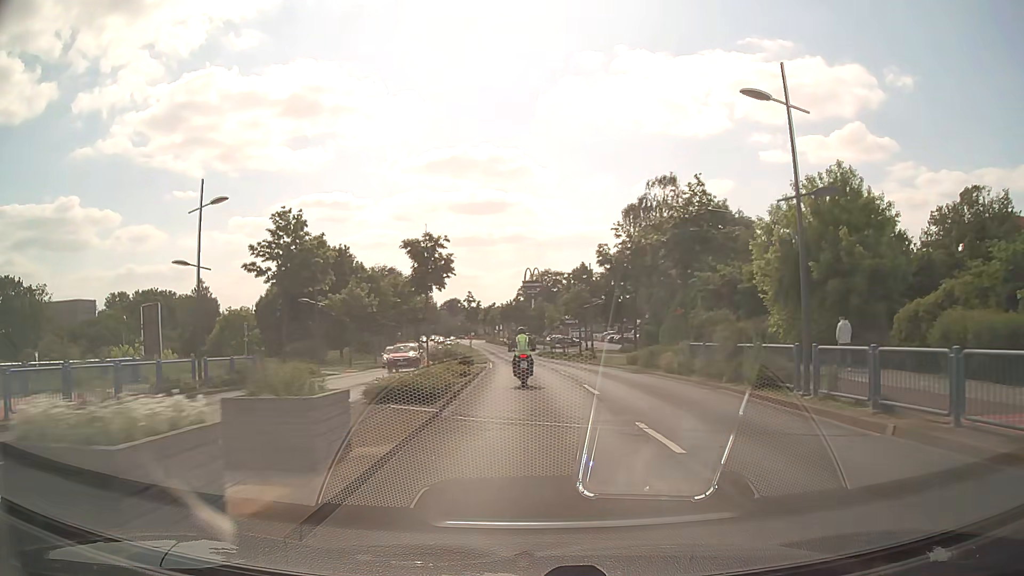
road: secondary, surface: asphalt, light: Day
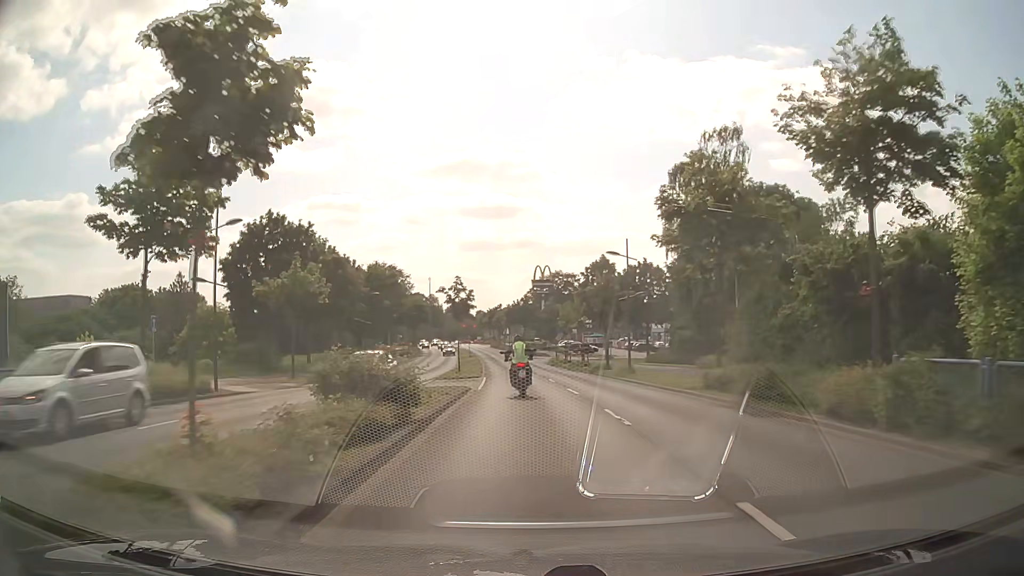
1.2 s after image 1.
(-0.1, +13.9) m; -1°
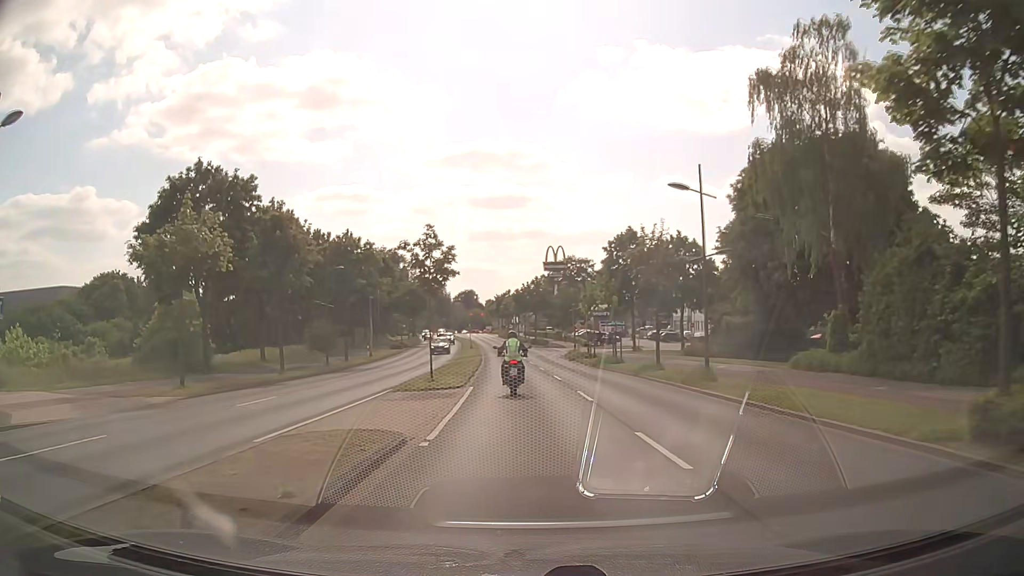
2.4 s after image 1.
(-0.2, +13.2) m; -1°
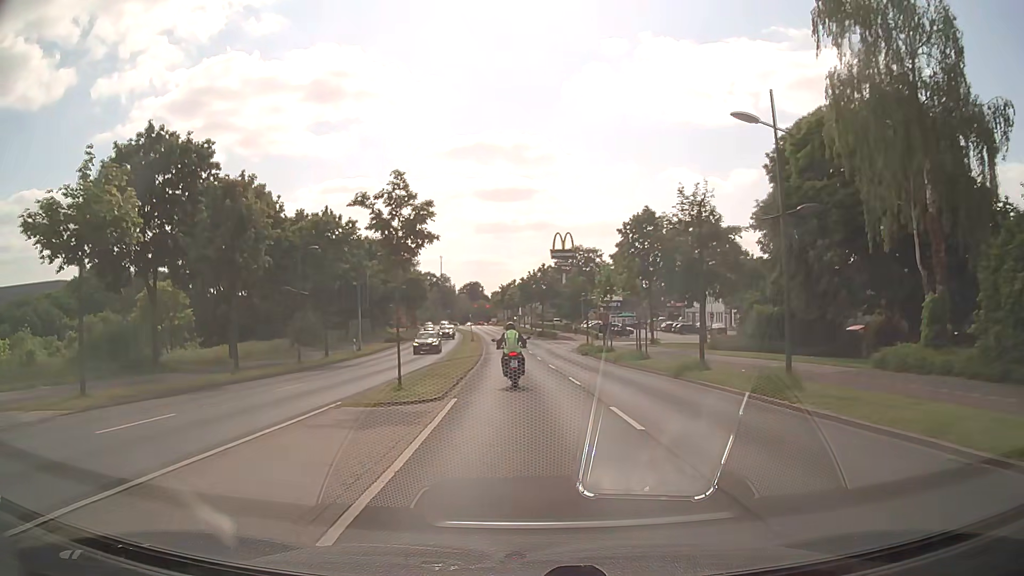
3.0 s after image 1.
(0.0, +6.4) m; 0°
